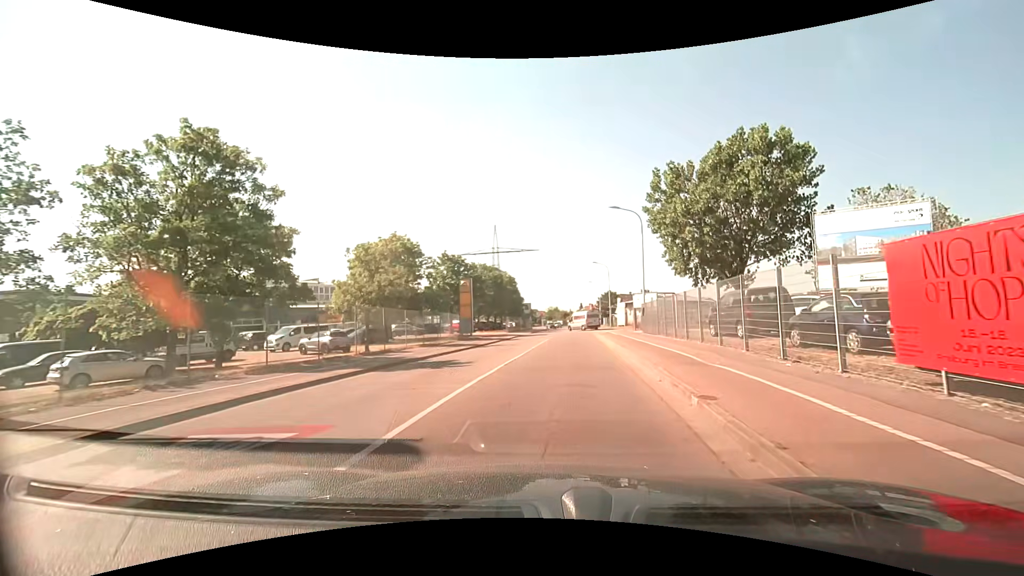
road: tertiary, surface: asphalt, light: Day
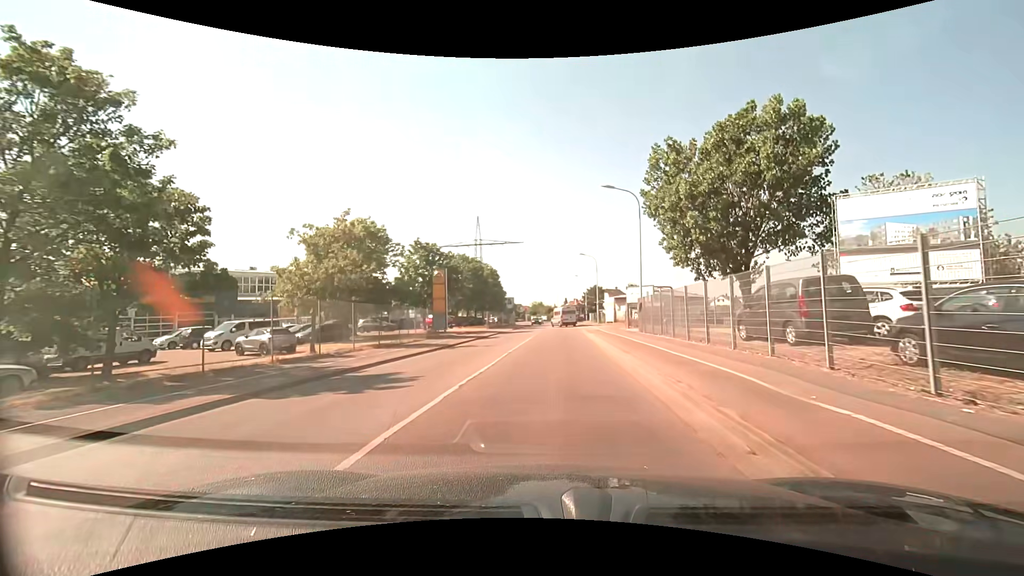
(+0.1, +5.1) m; +1°
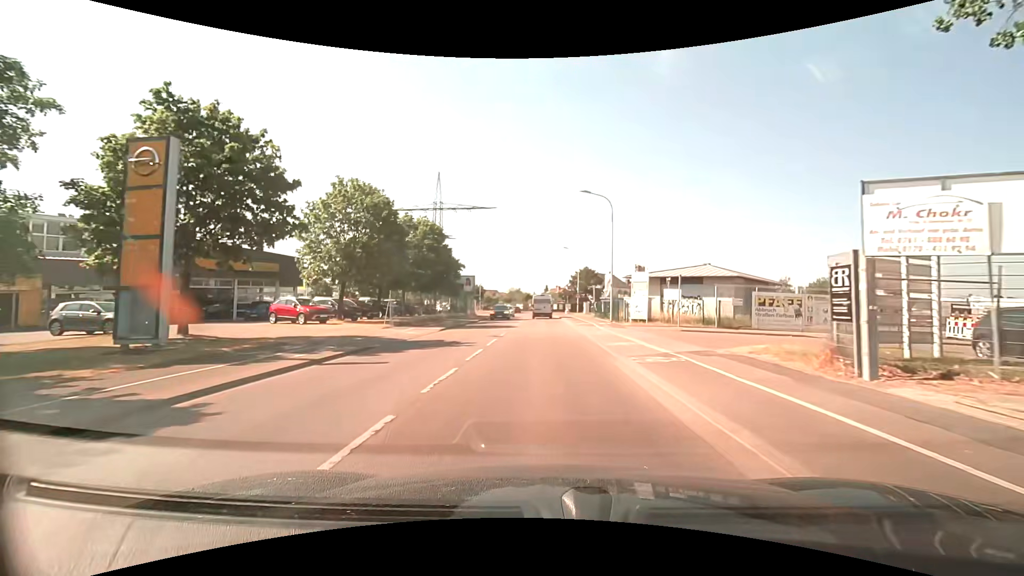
(+1.0, +31.0) m; +3°
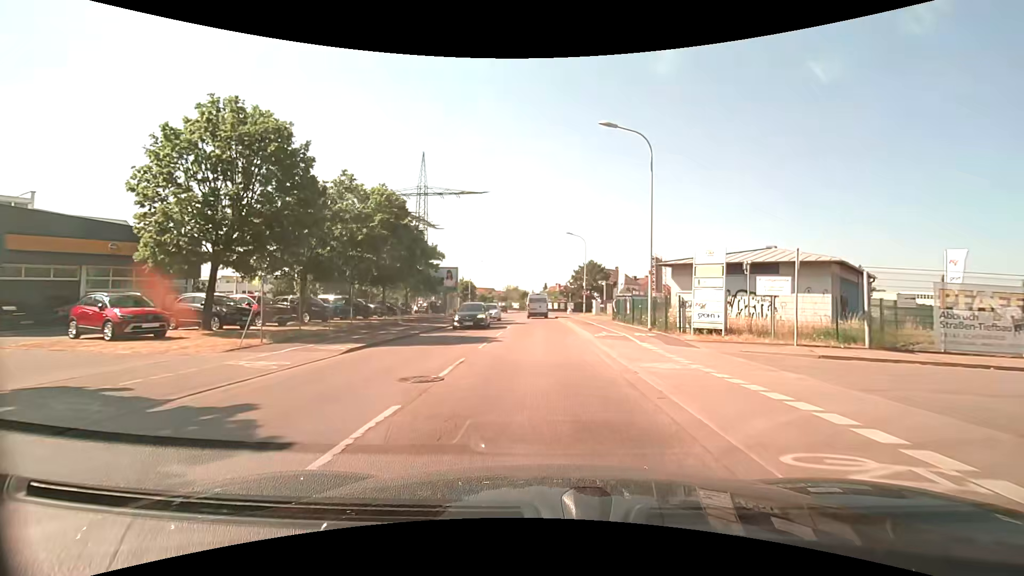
(0.0, +13.0) m; 0°
(0, +10) (0, +20) (0, +30) (0, +40) (-1, +50) (-2, +60) (-3, +70) (-4, +80) (-7, +89) (-9, +99) m
